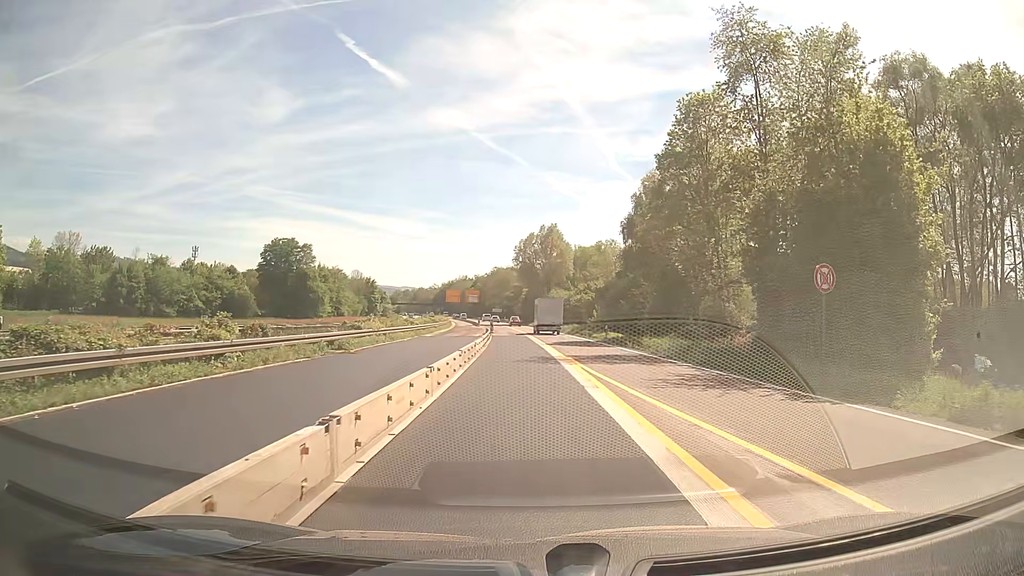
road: trunk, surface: asphalt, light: Day
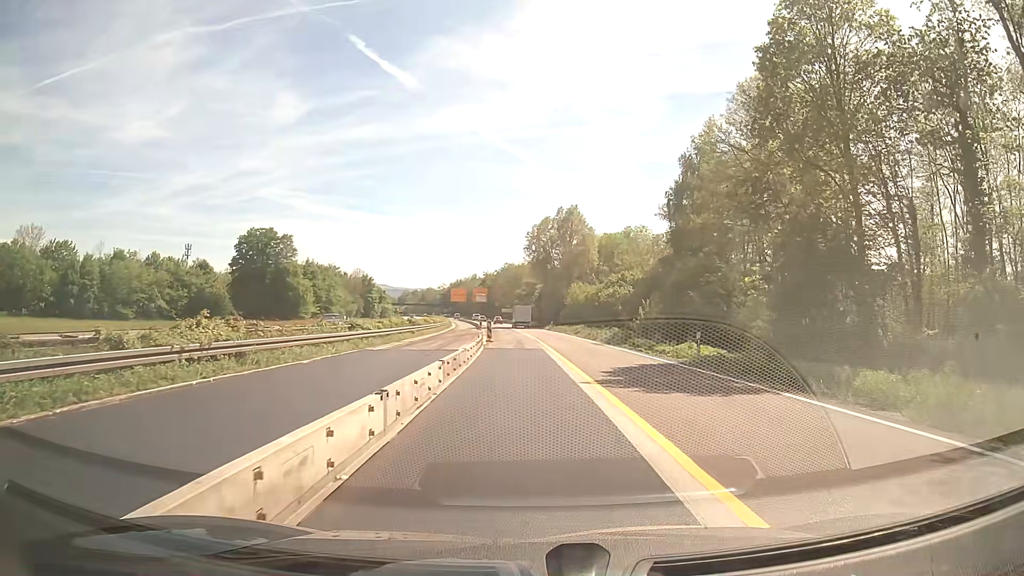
(-0.2, +21.9) m; -1°
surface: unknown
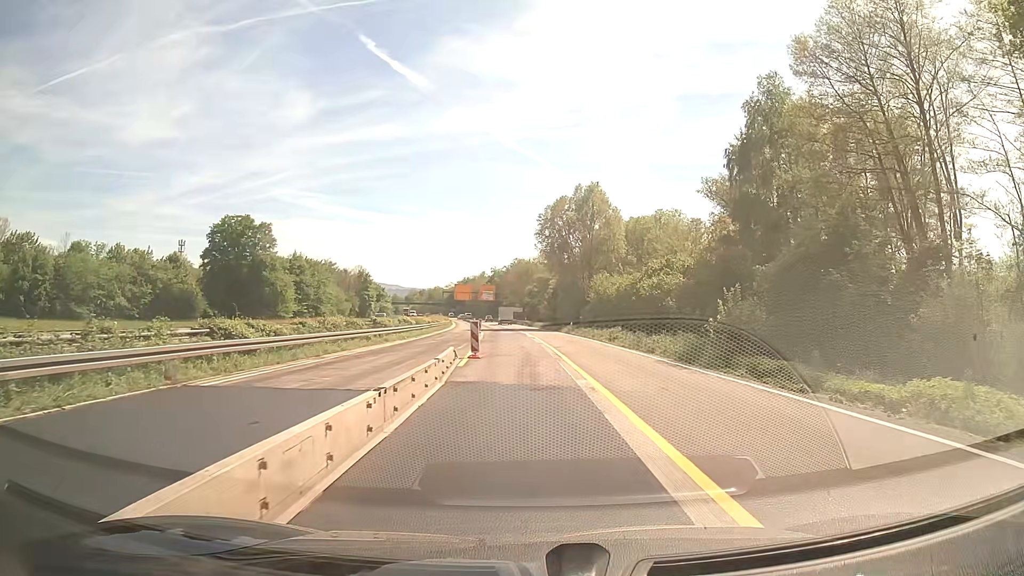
(-0.1, +17.9) m; -1°
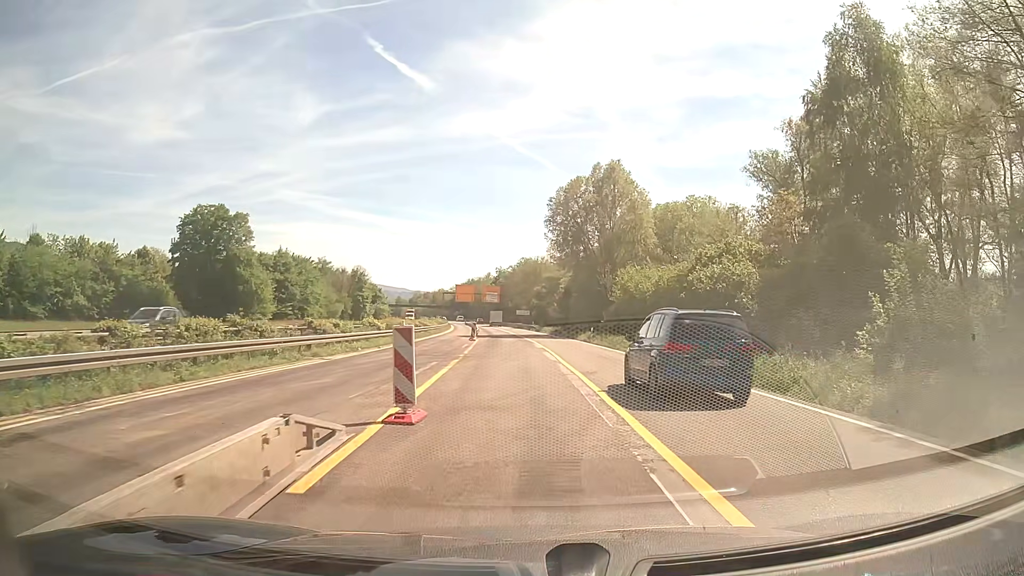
(-0.1, +14.3) m; -1°
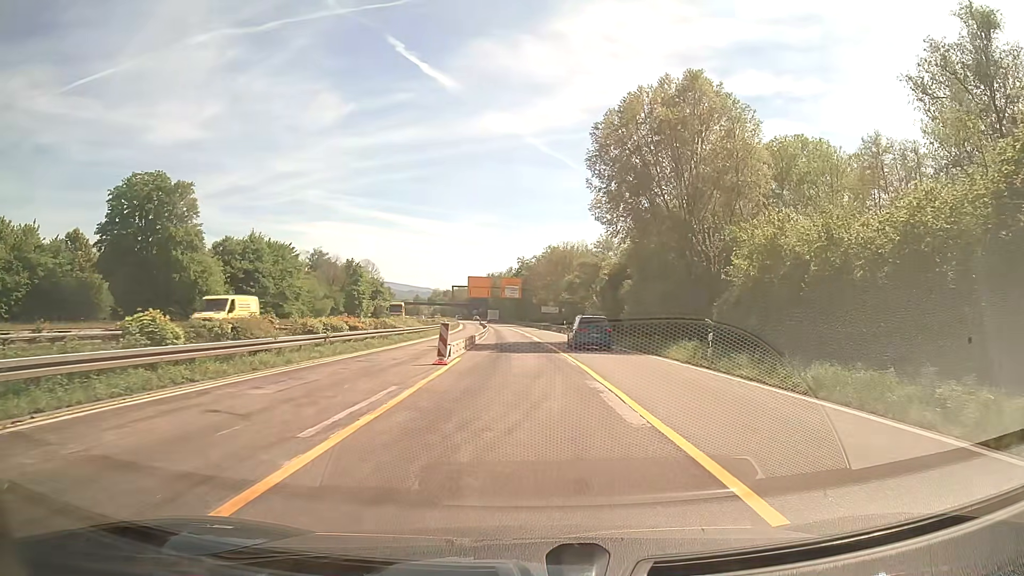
(-0.5, +27.4) m; -2°
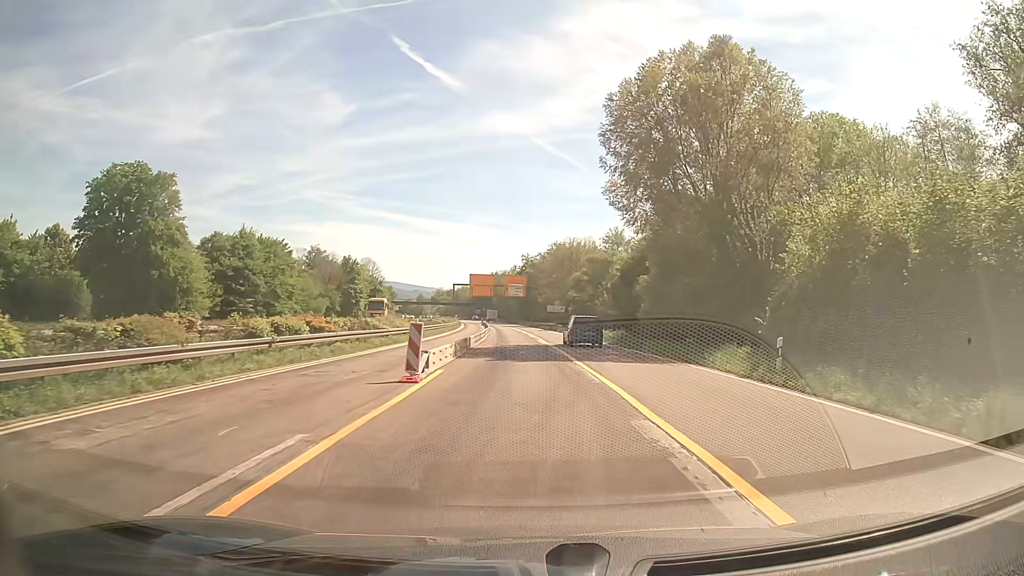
(0.0, +6.0) m; 0°
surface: asphalt
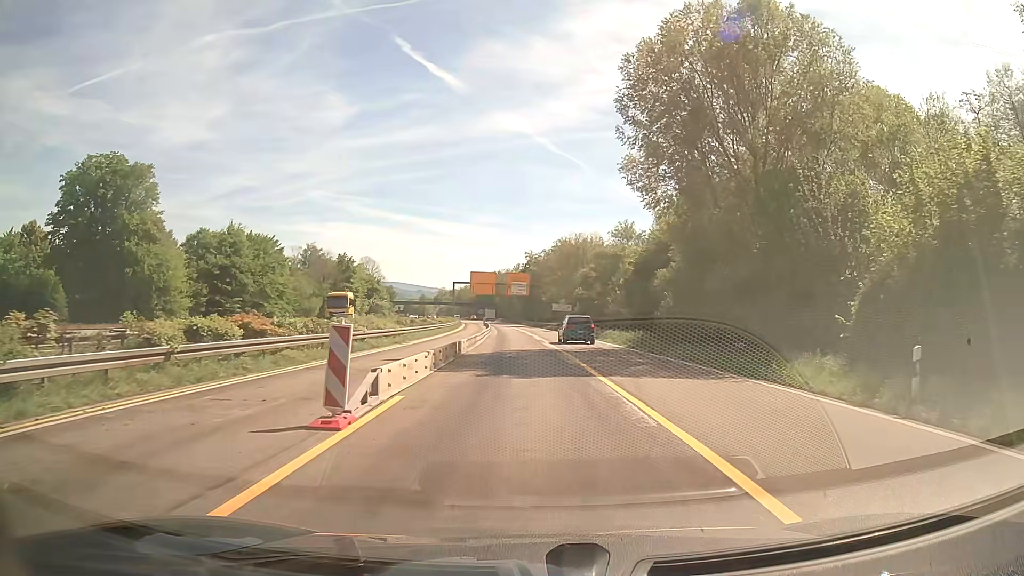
(0.0, +6.2) m; -1°
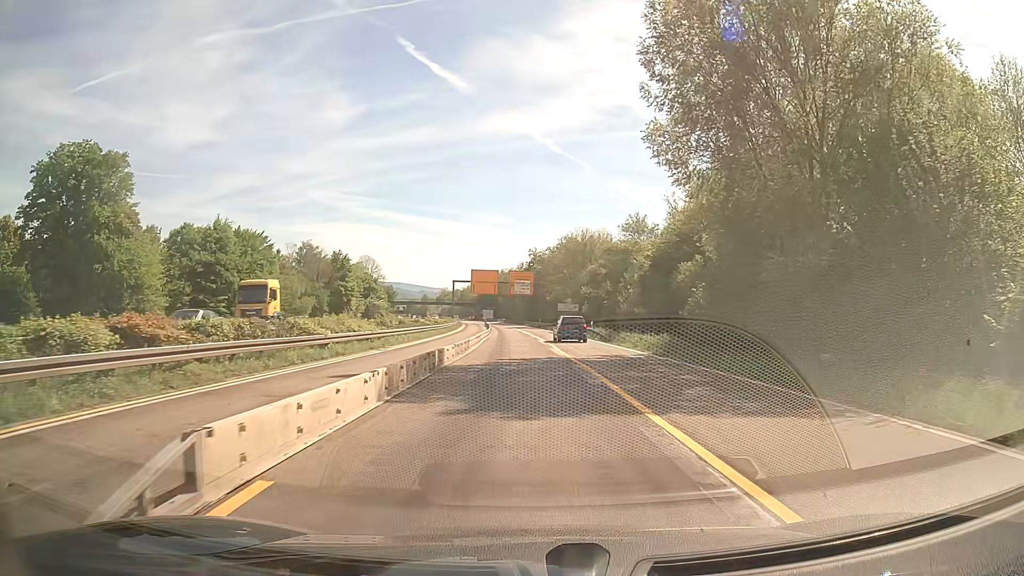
(0.0, +6.4) m; 0°
(0, +10) (0, +20) (-1, +30) (-1, +40) (-1, +50) (-2, +60) (-2, +70) (-3, +80) (-4, +90) (-5, +100) m
